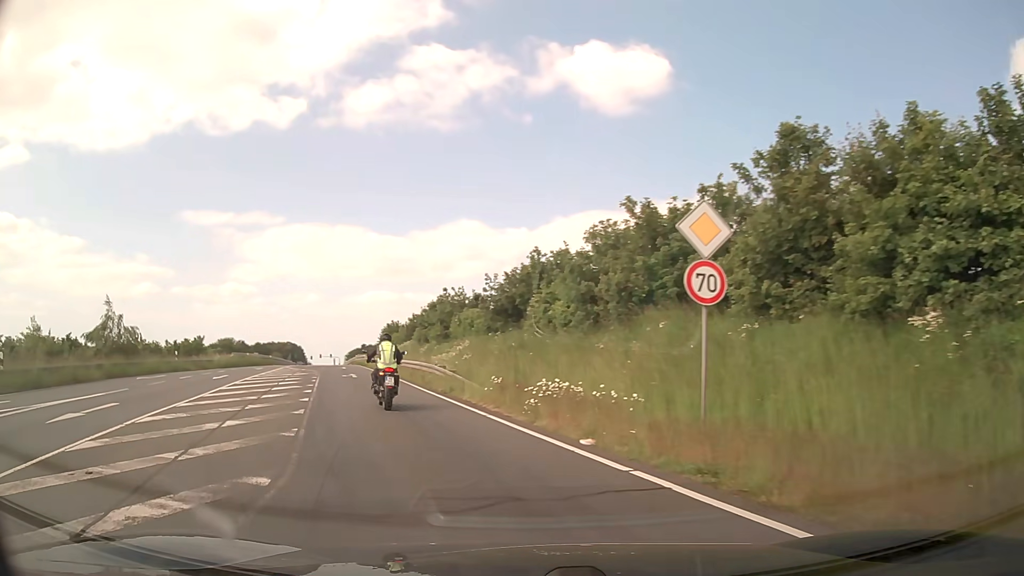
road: secondary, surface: asphalt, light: Day
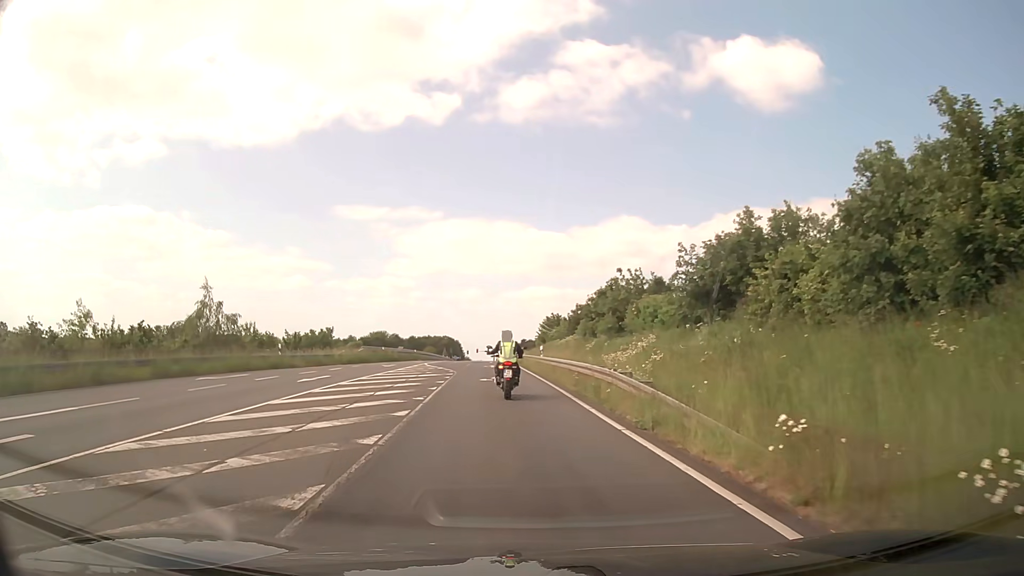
(-1.4, +9.1) m; -15°
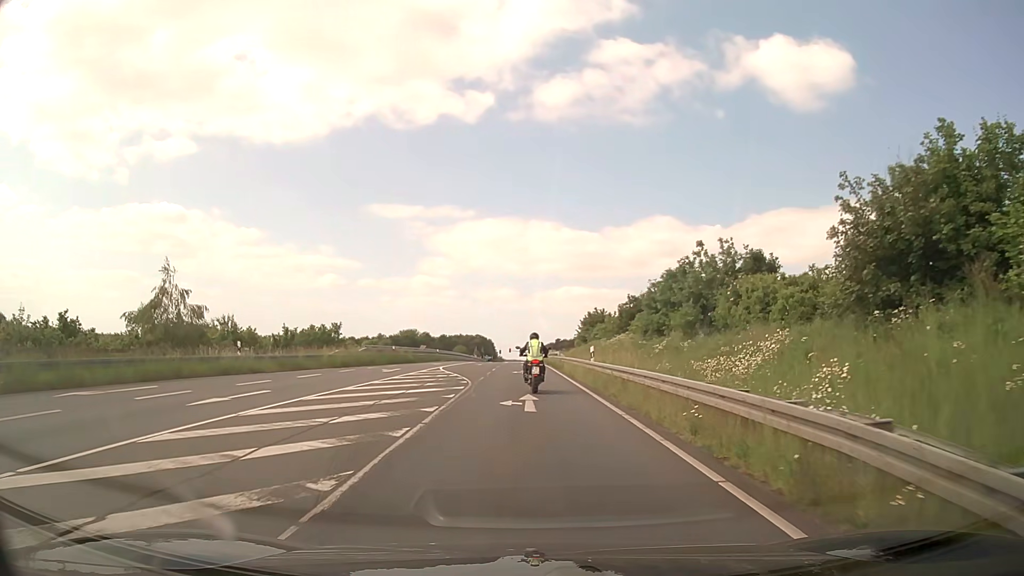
(-0.3, +10.7) m; -2°
(0, +10) (-1, +20) (-1, +30) (-2, +40) (-3, +50) (-3, +60) (-4, +70) (-4, +80) (-4, +90) (-4, +100) m
